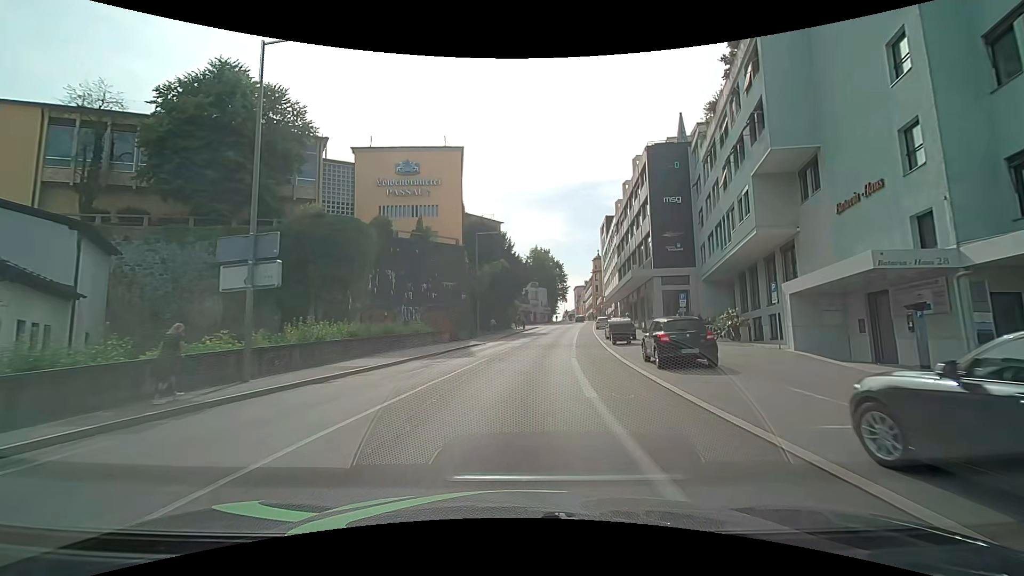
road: tertiary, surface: asphalt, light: Day
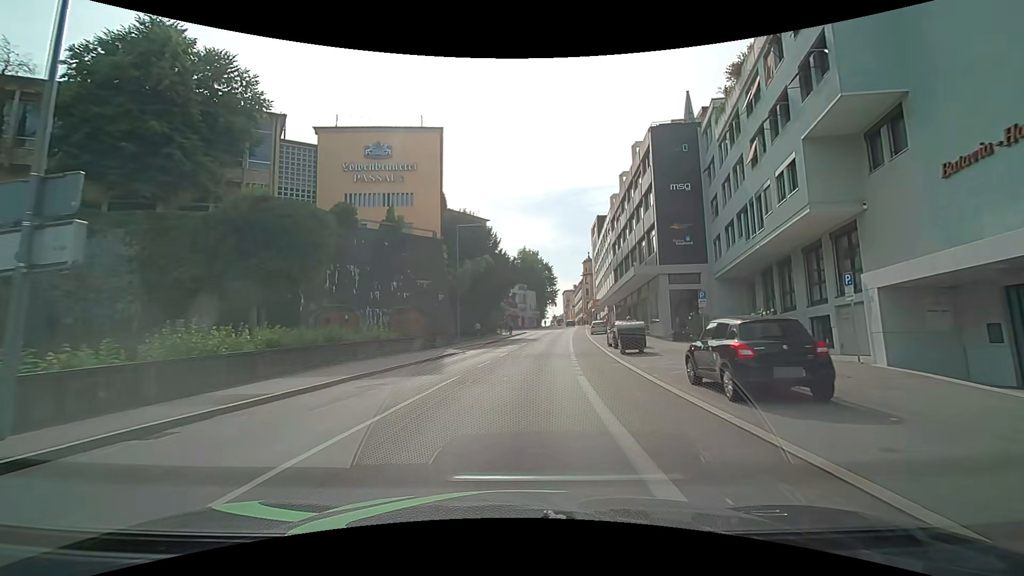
(+0.1, +6.1) m; +2°
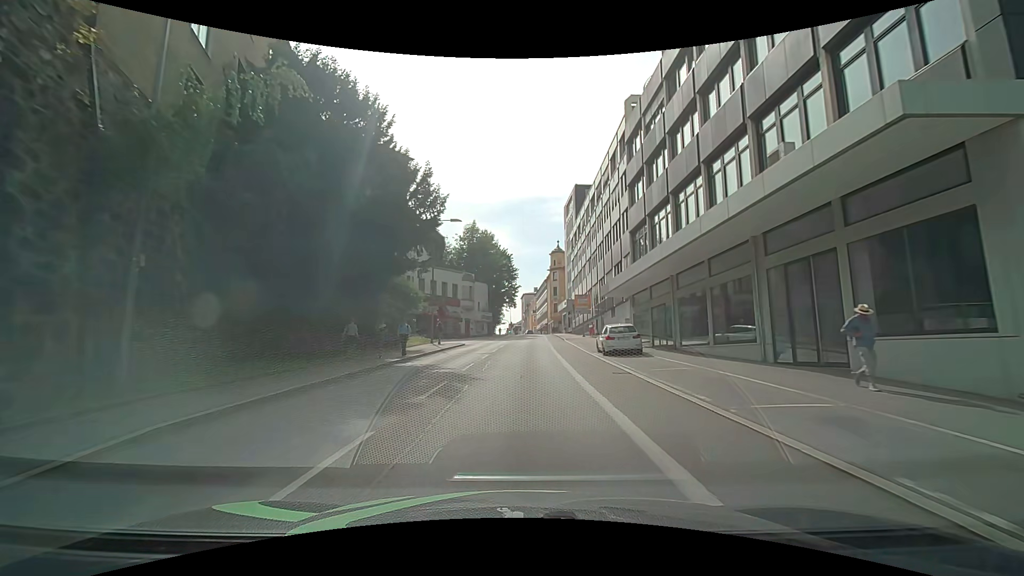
(+1.7, +31.9) m; +6°
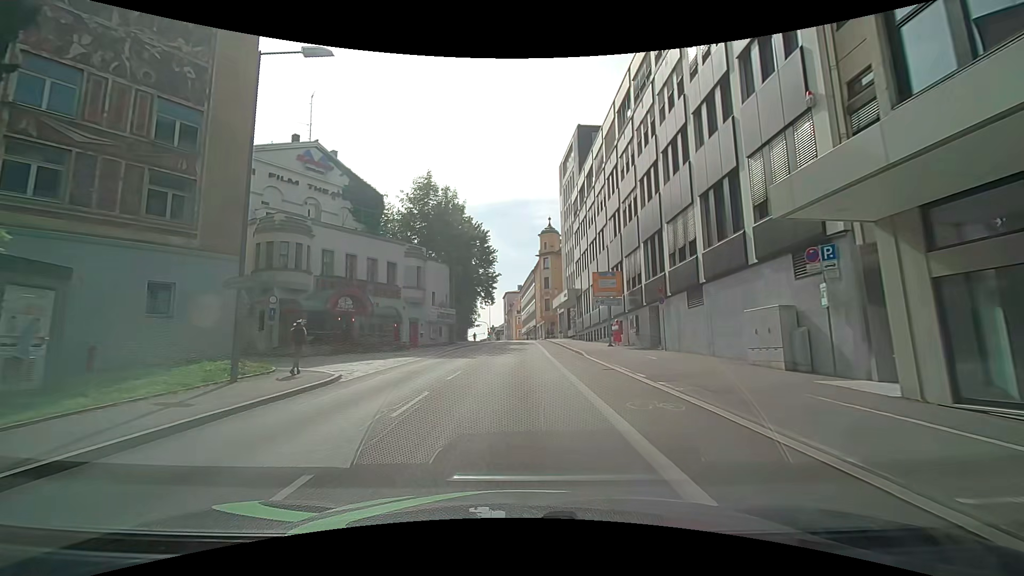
(+0.1, +25.7) m; +1°
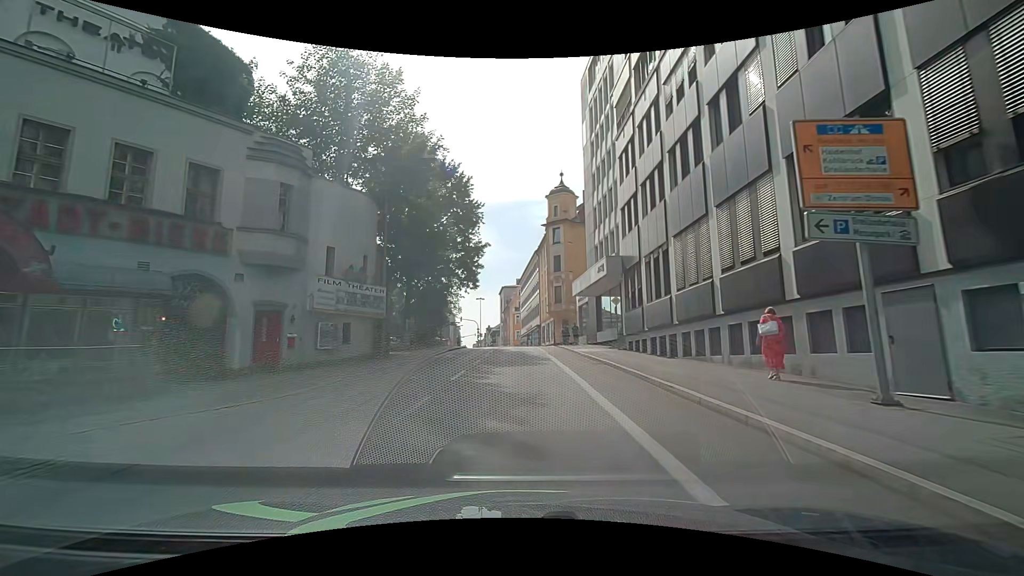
(+0.2, +24.7) m; 0°
(0, +10) (0, +20) (0, +30) (0, +40) (0, +50) (-1, +60) (-2, +70) (-3, +80) (-3, +90) (-4, +100) m
